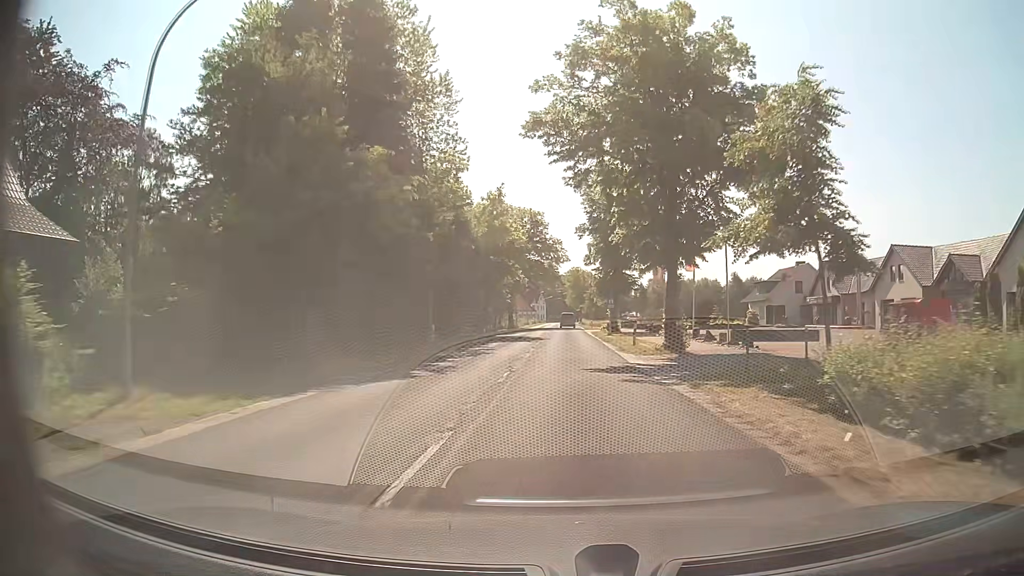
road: secondary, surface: asphalt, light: Day
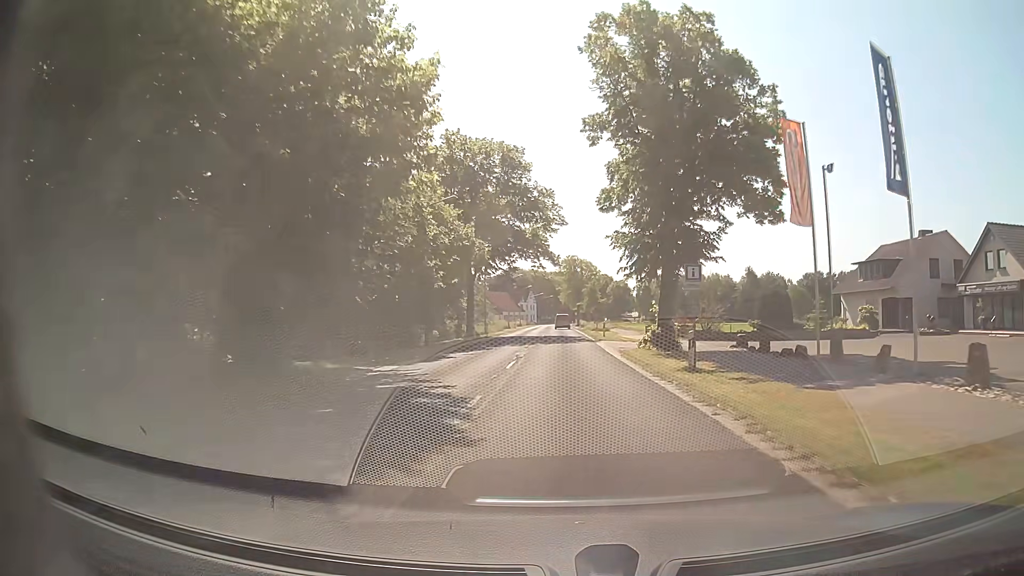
(+0.1, +32.3) m; +1°
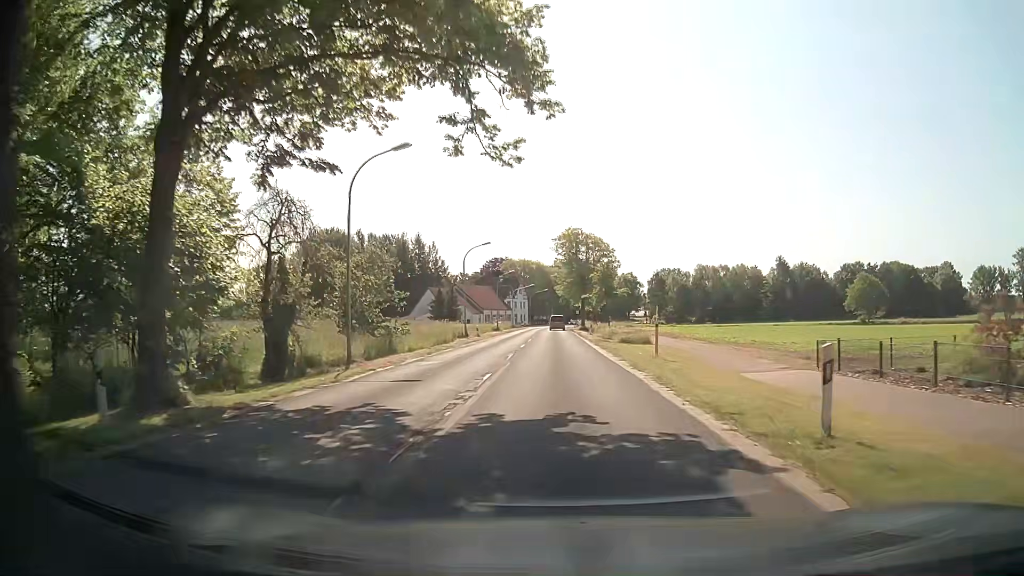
(-0.1, +40.3) m; 0°
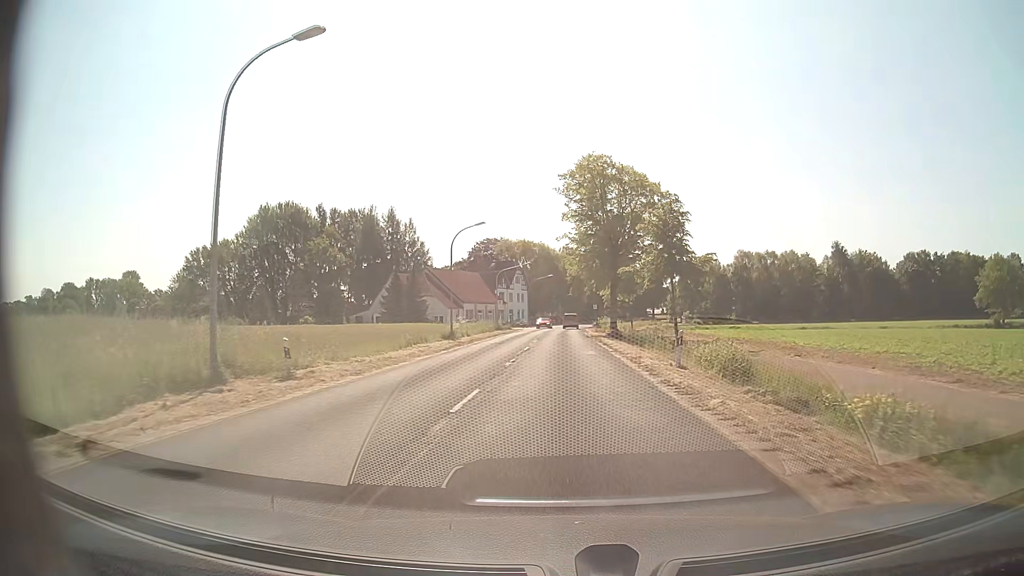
(-0.3, +40.5) m; -1°
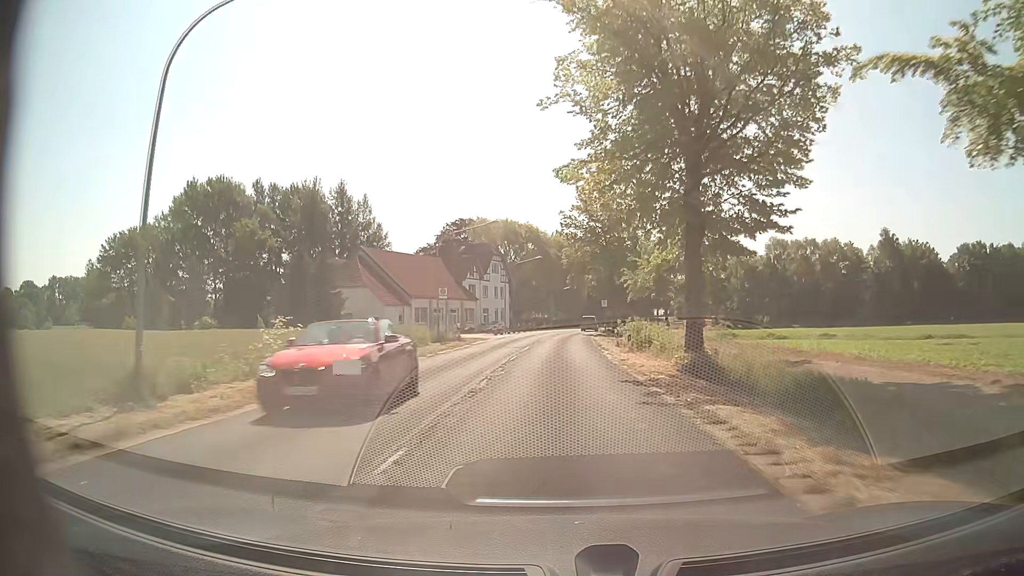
(+0.1, +32.5) m; +1°
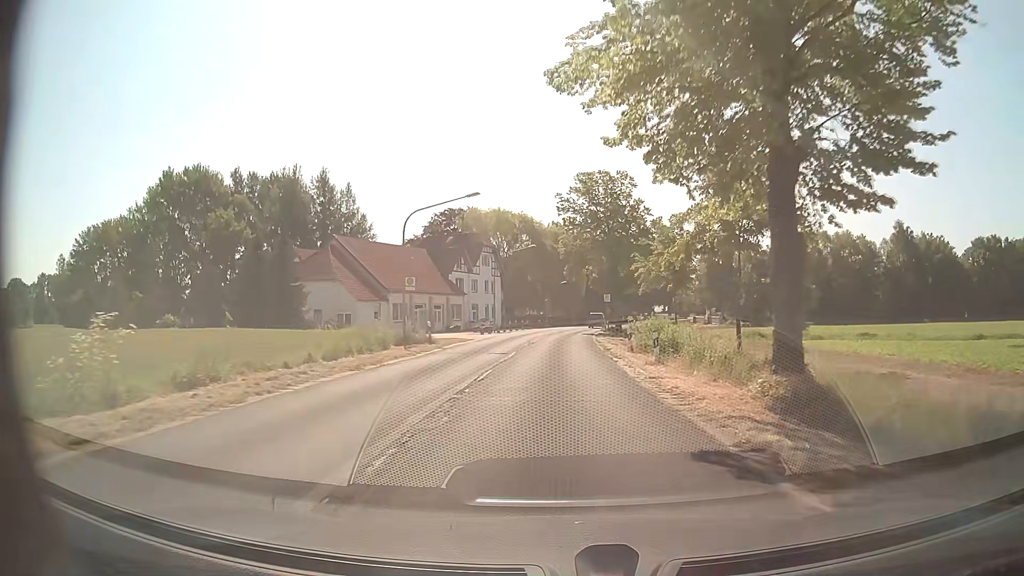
(0.0, +8.1) m; 0°
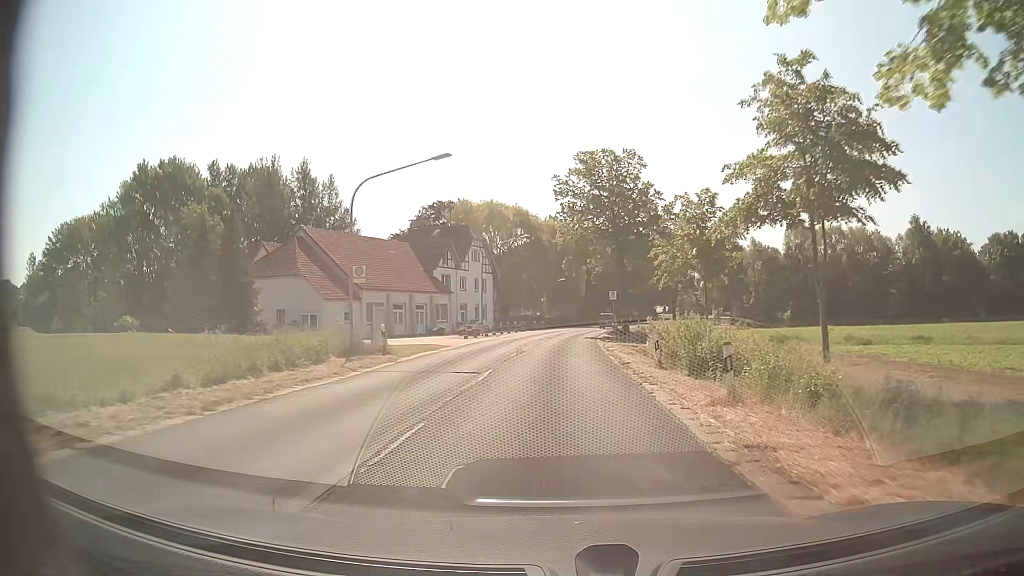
(0.0, +8.1) m; 0°
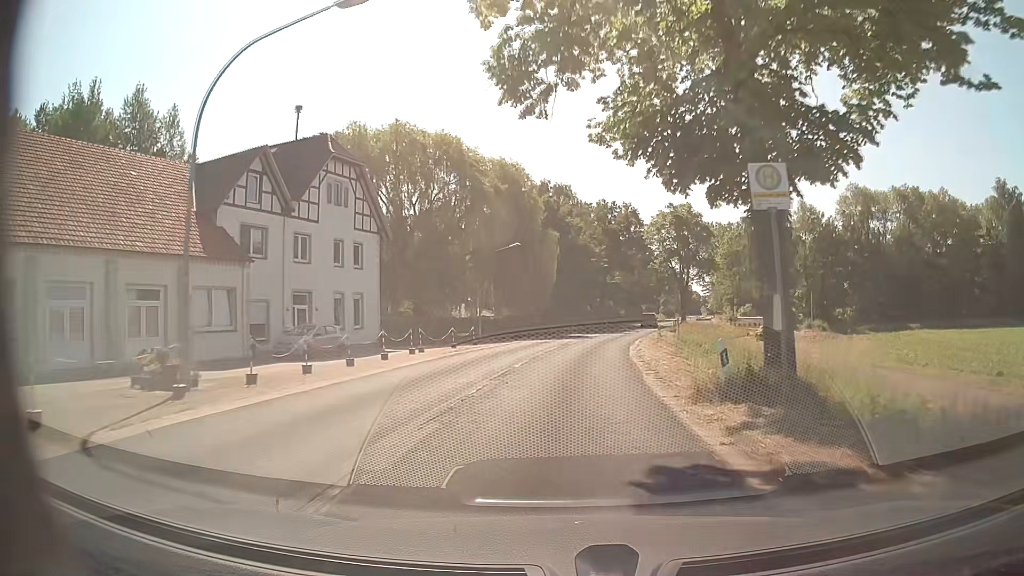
(+0.9, +40.6) m; +3°
(0, +10) (0, +20) (+1, +30) (+3, +40) (+4, +50) (+6, +60) (+8, +69) (+10, +79) (+12, +89) (+14, +99) m
